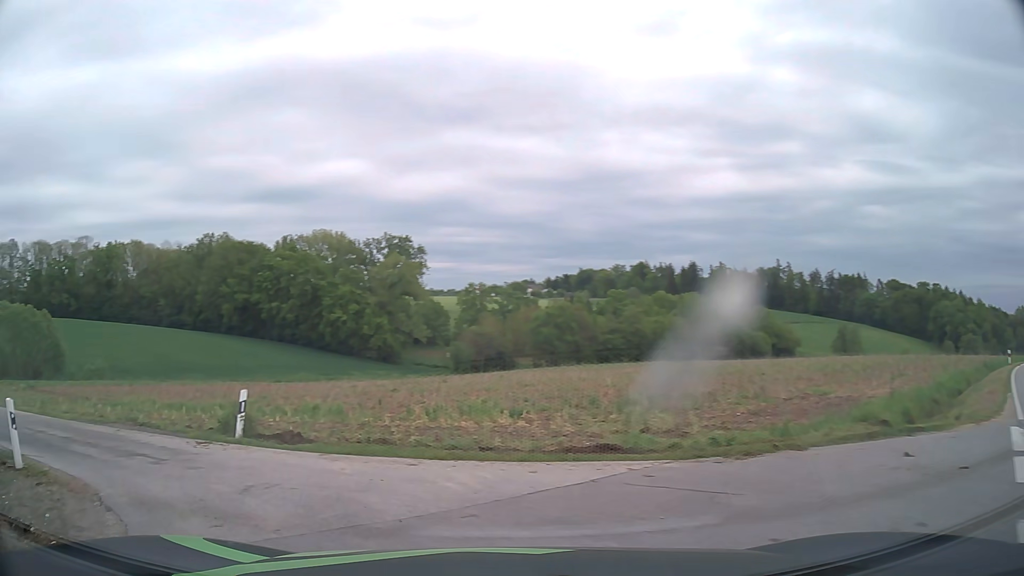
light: Day
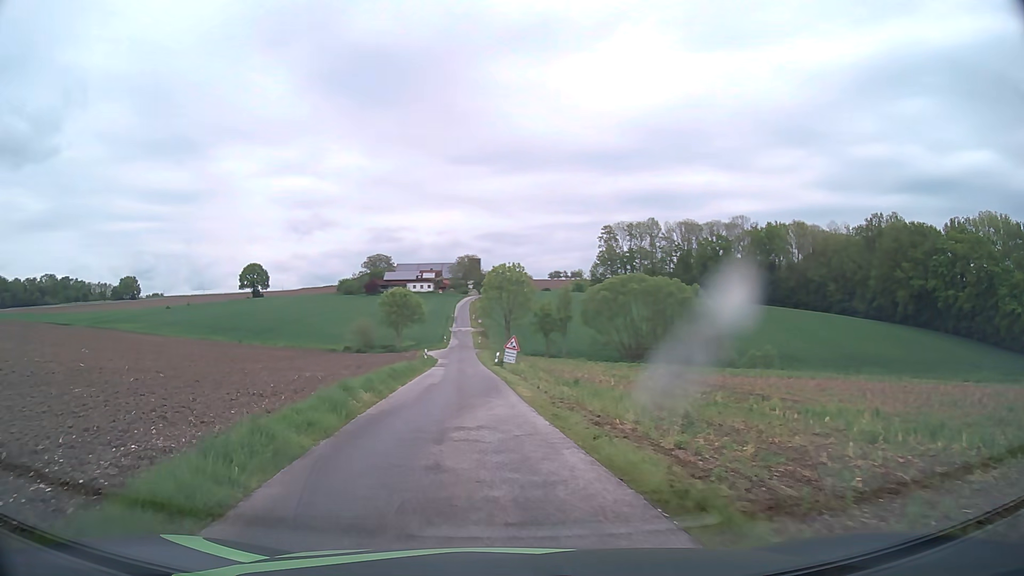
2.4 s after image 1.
(-8.6, +13.7) m; -55°
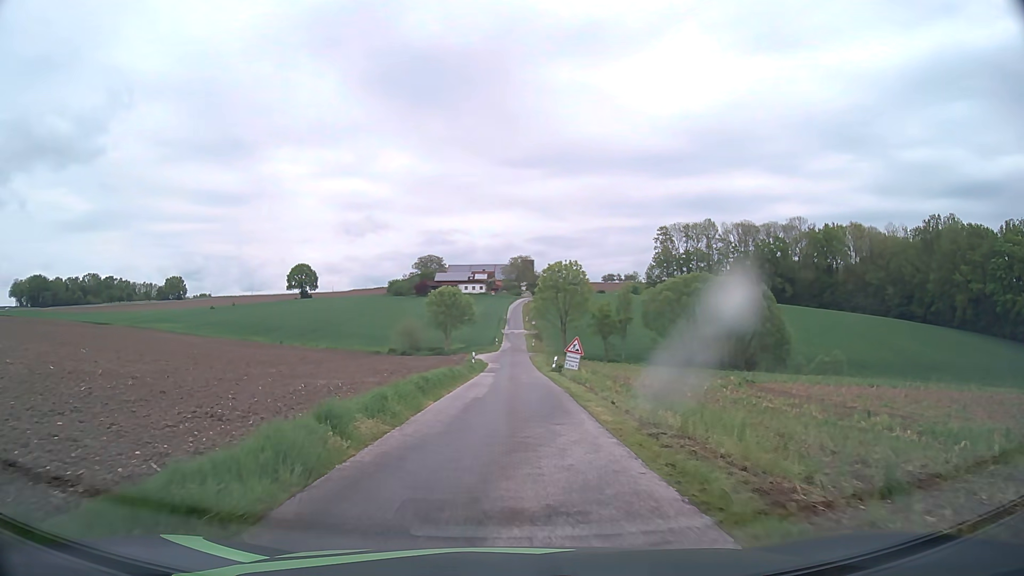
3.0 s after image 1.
(-0.3, +5.7) m; -4°
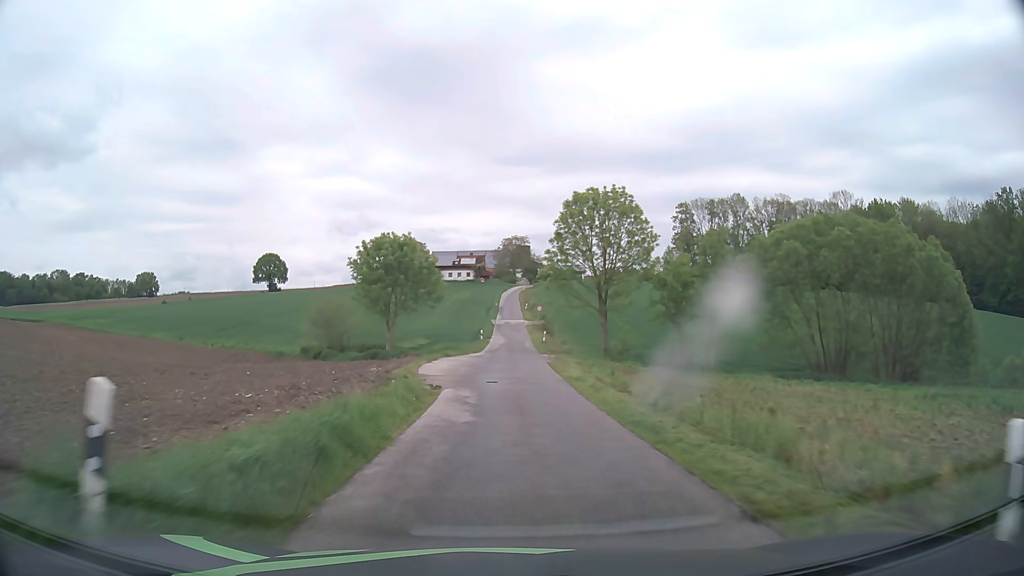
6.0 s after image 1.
(0.0, +37.8) m; +1°
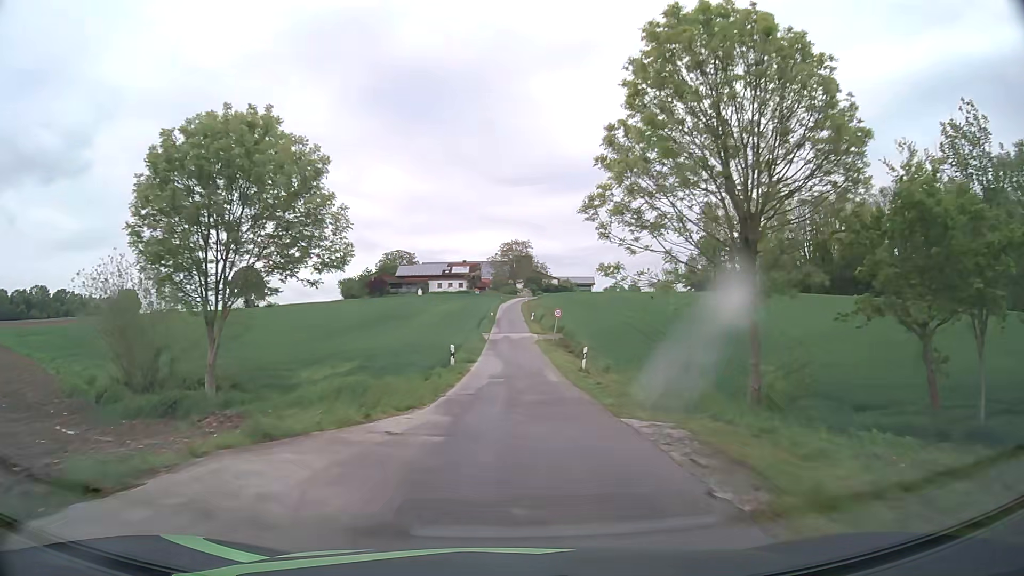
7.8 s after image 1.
(+0.1, +27.8) m; 0°
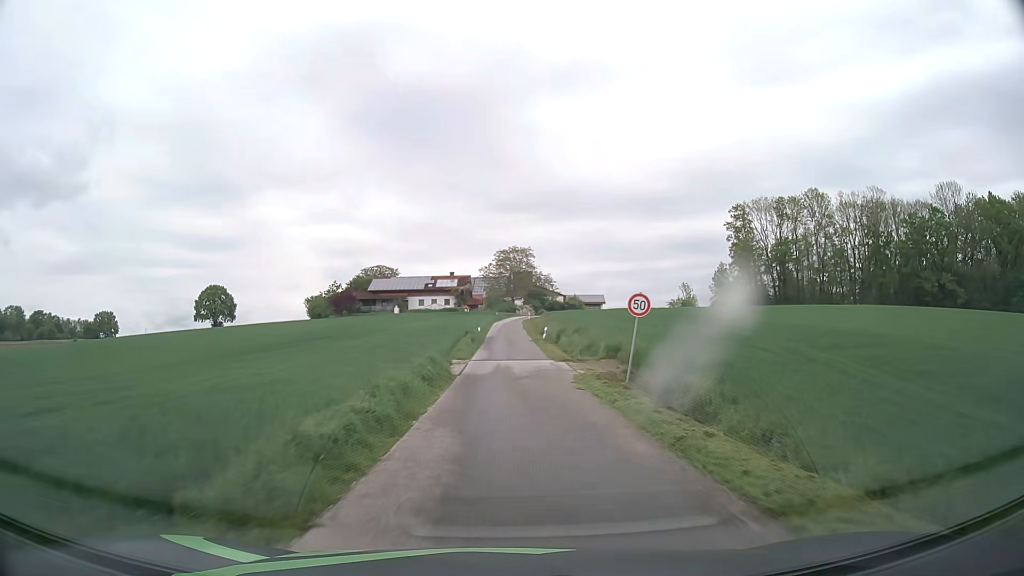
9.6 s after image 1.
(0.0, +28.9) m; 0°
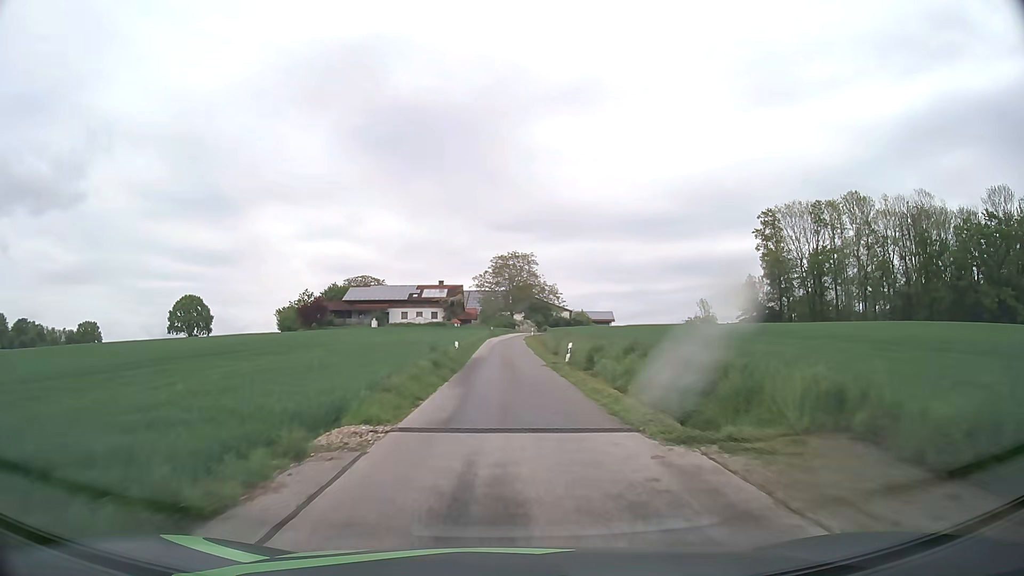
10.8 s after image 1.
(0.0, +19.4) m; 0°
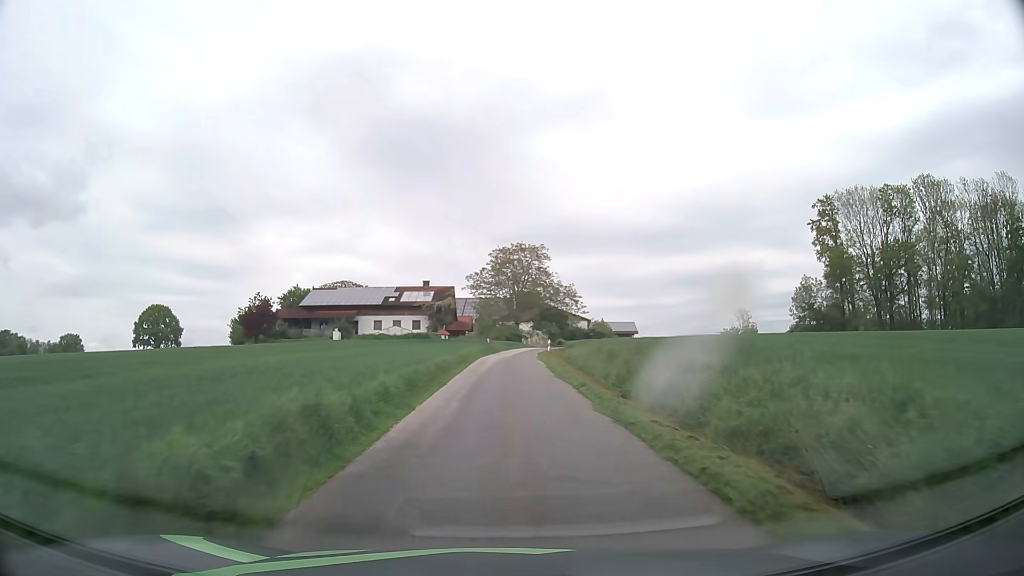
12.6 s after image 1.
(0.0, +25.2) m; 0°
(0, +10) (0, +20) (0, +30) (0, +40) (+1, +50) (+2, +60) (+3, +70) (+6, +79) (+10, +89) (+14, +98) m
